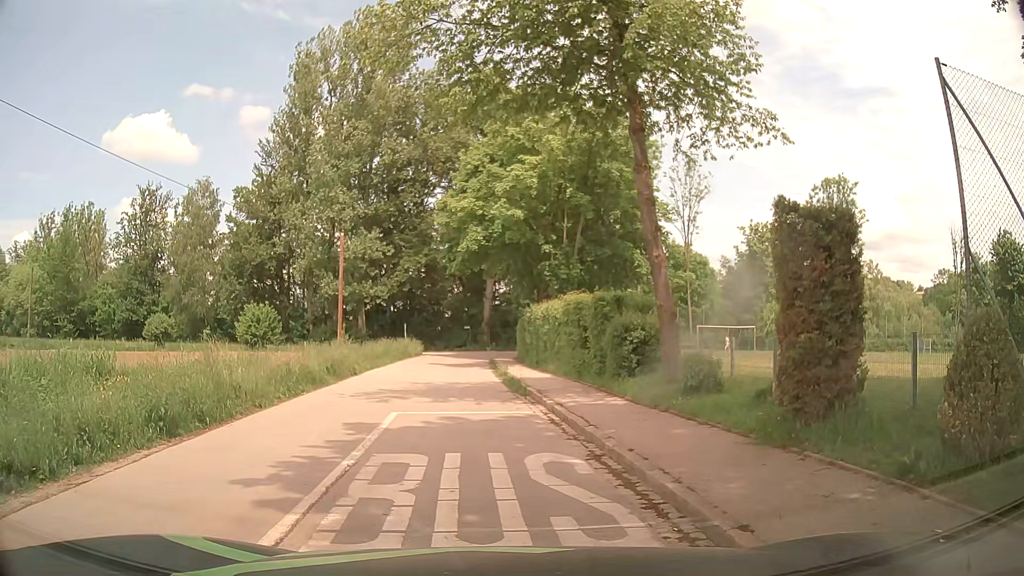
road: tertiary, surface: asphalt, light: Day
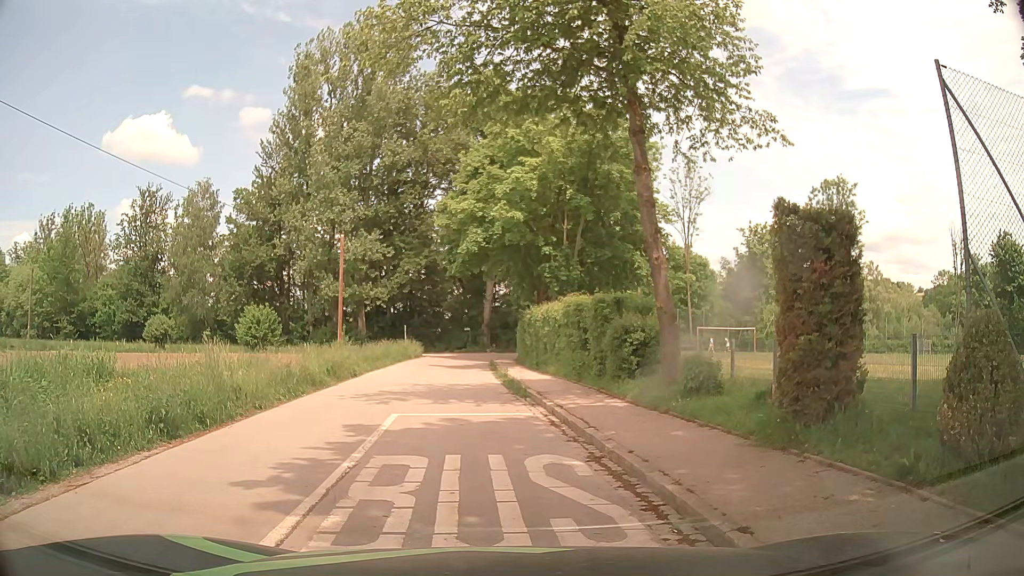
(0.0, +0.1) m; 0°
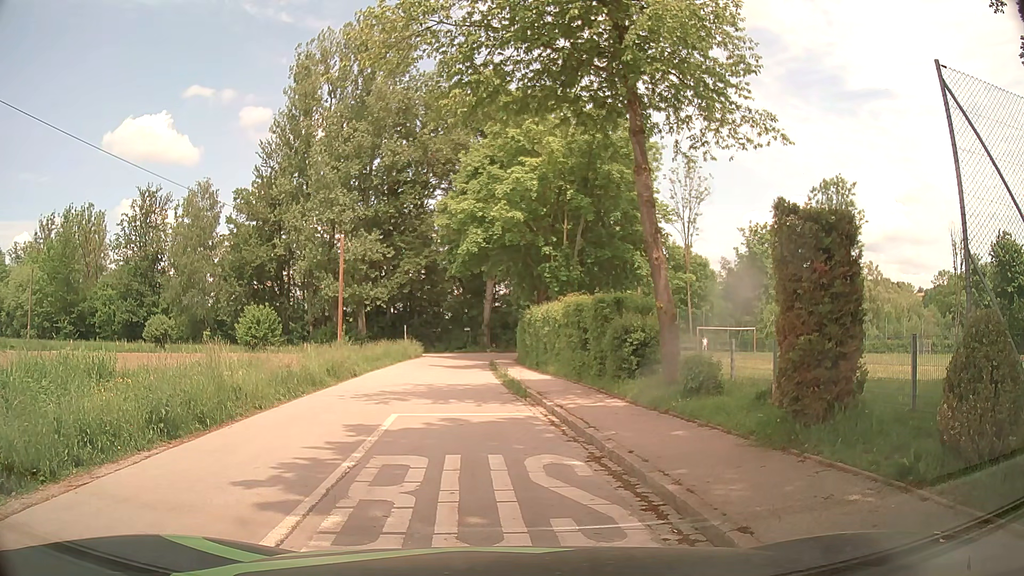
(0.0, 0.0) m; 0°
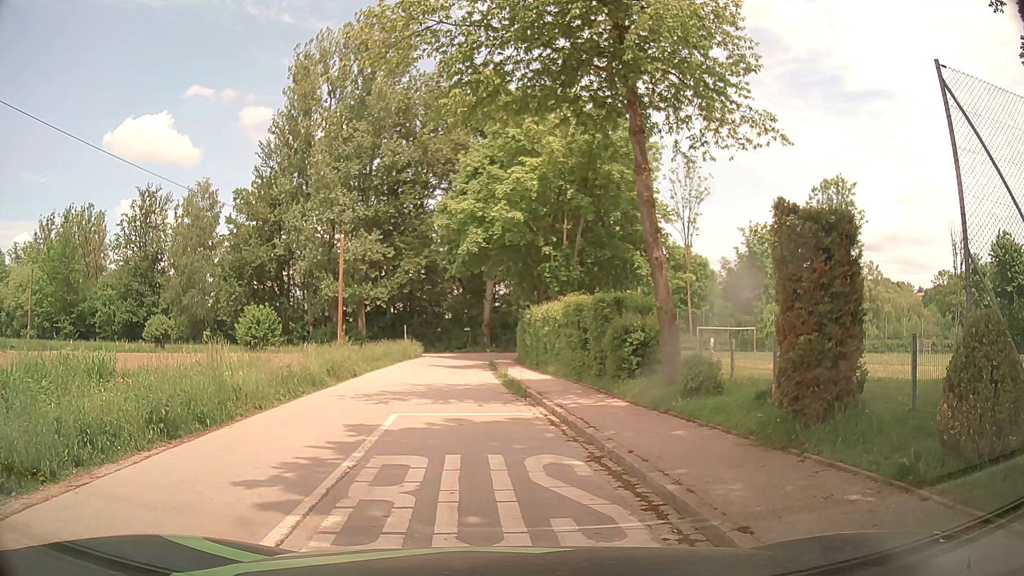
(0.0, 0.0) m; 0°
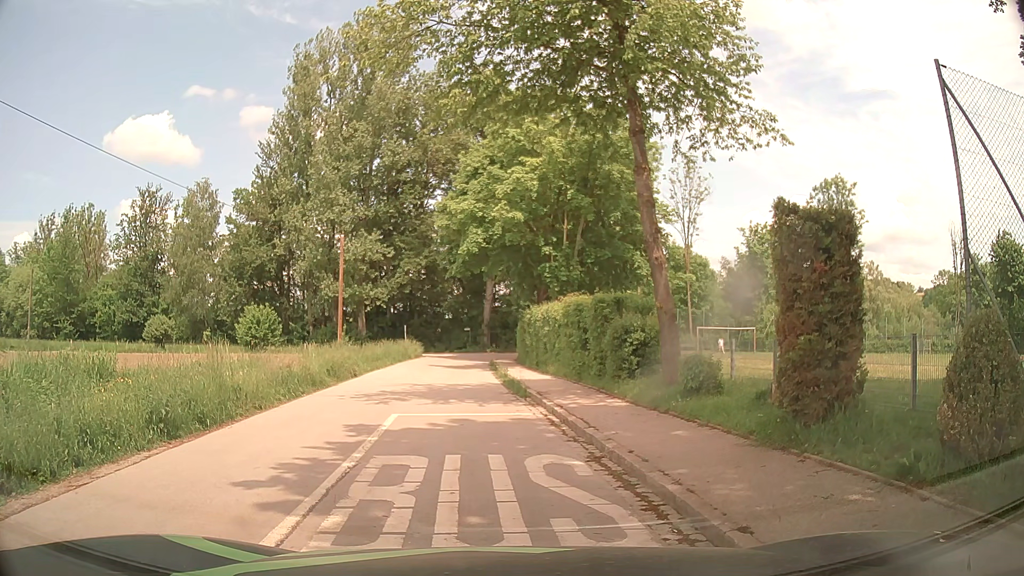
(0.0, 0.0) m; 0°
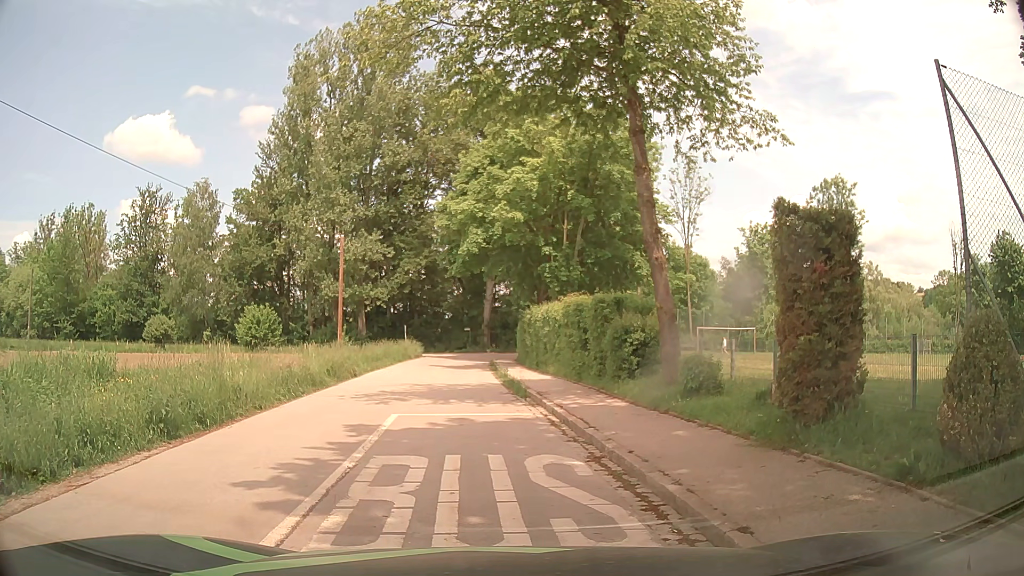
(0.0, 0.0) m; 0°
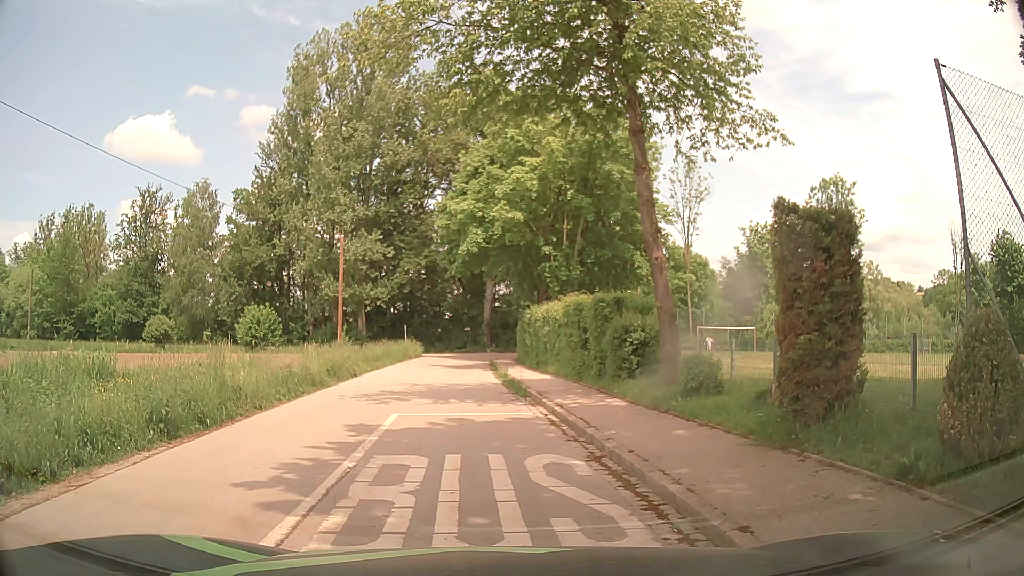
(0.0, 0.0) m; 0°
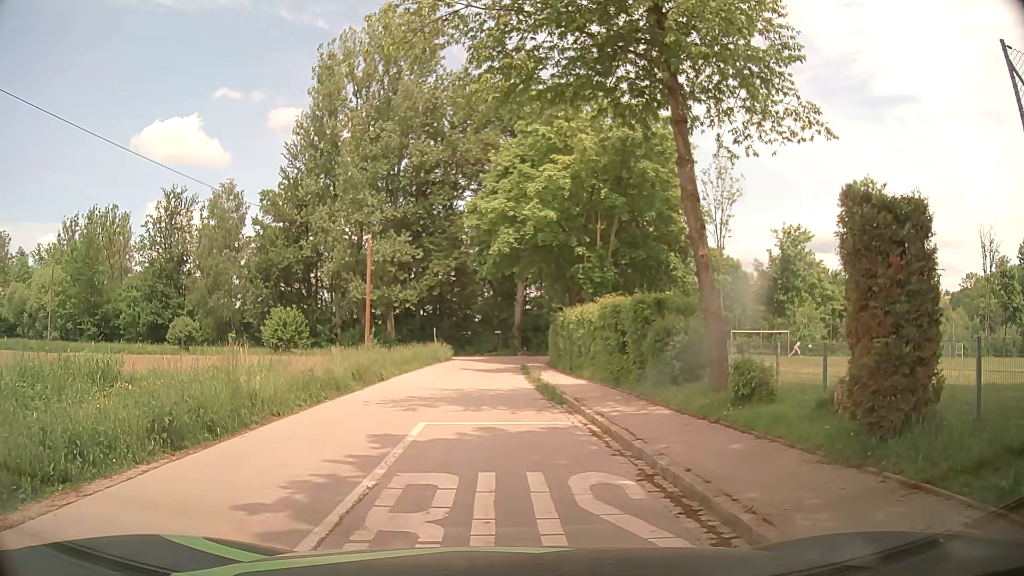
(0.0, +0.9) m; -4°
